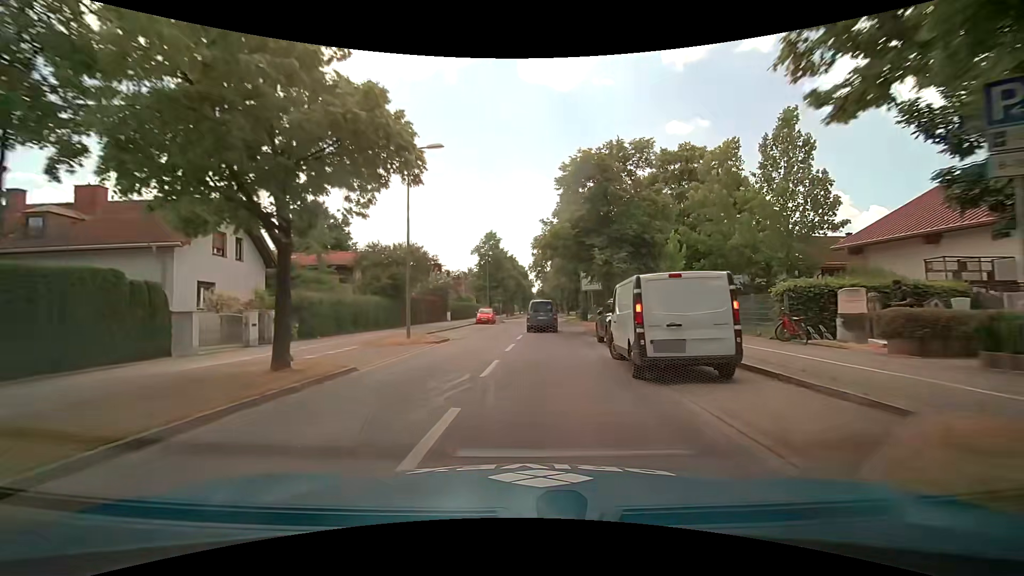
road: secondary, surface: asphalt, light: Day
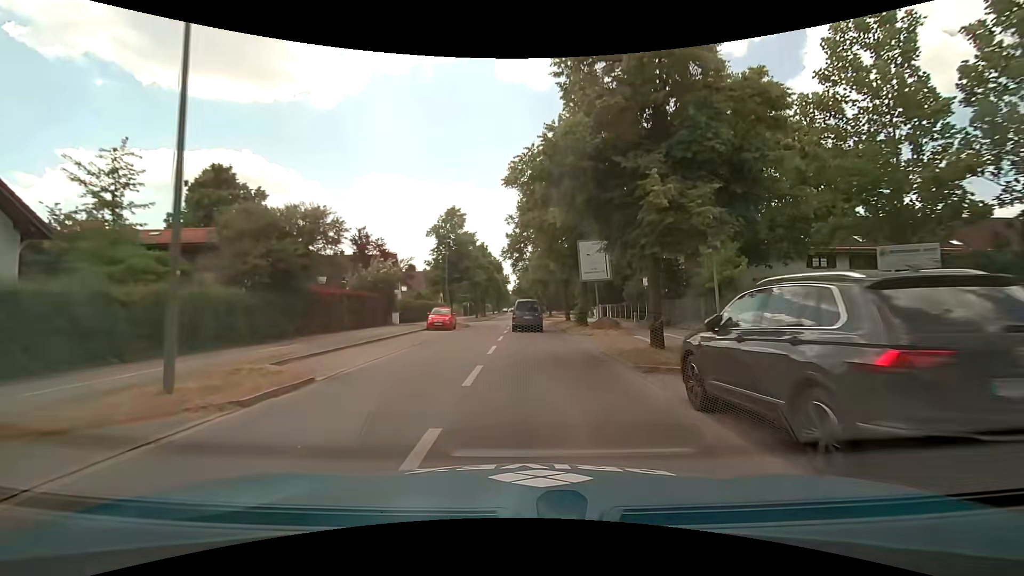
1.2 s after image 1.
(+0.3, +13.2) m; +3°
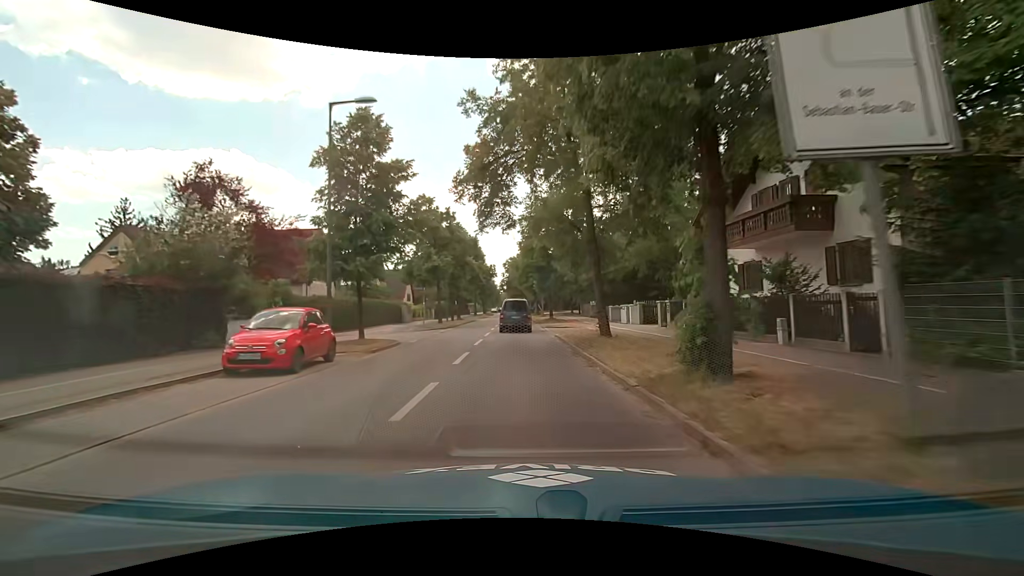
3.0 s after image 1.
(+0.5, +20.8) m; +1°
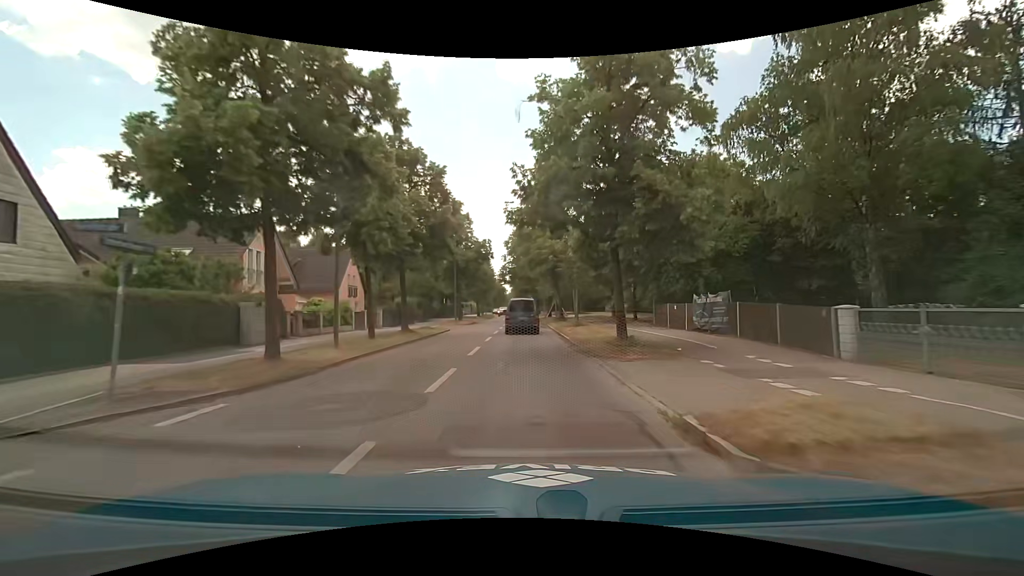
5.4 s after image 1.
(-0.2, +28.1) m; -1°
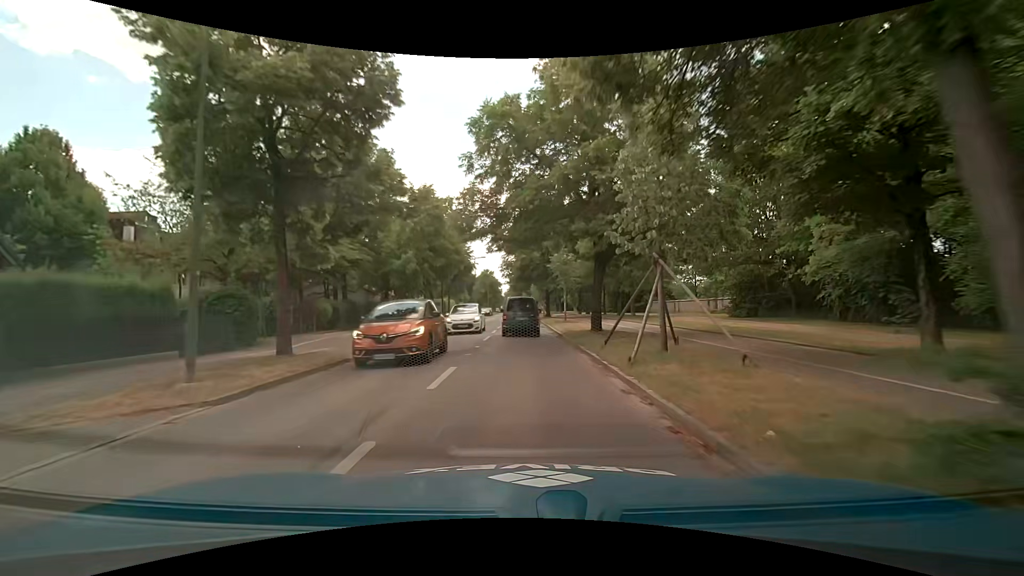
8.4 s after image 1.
(-0.2, +36.0) m; 0°
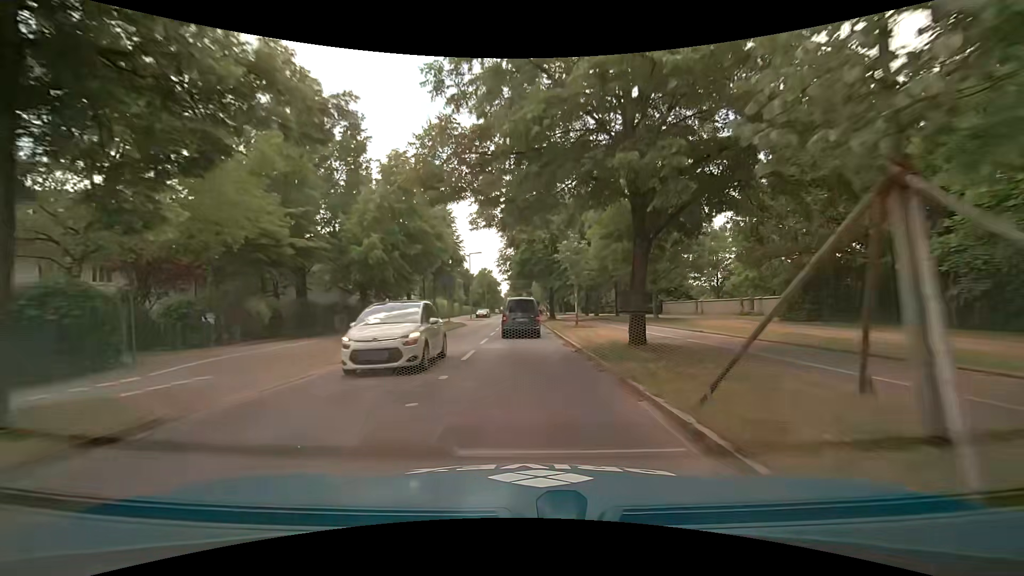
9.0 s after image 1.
(0.0, +7.2) m; 0°
